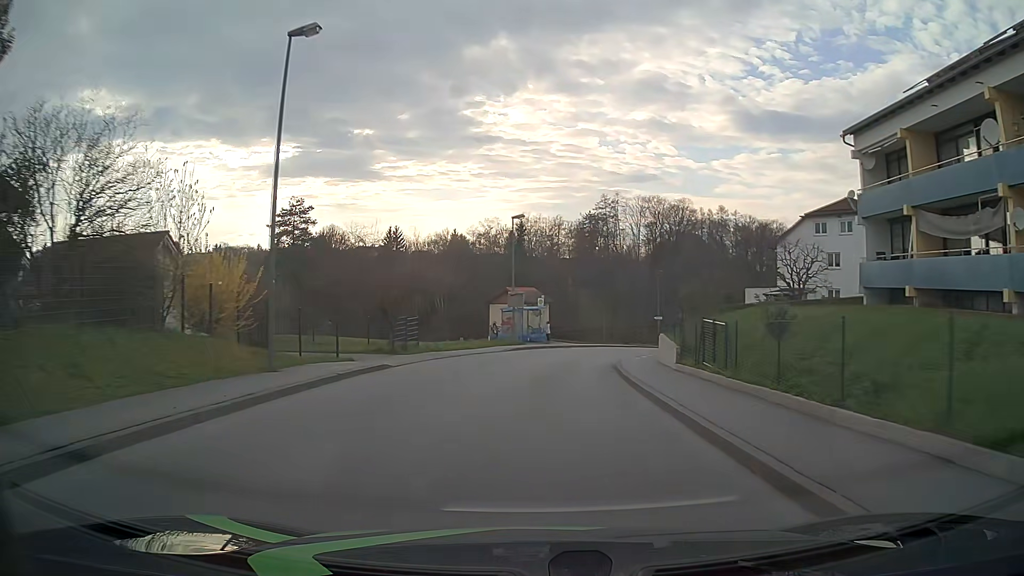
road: unclassified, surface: asphalt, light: Day
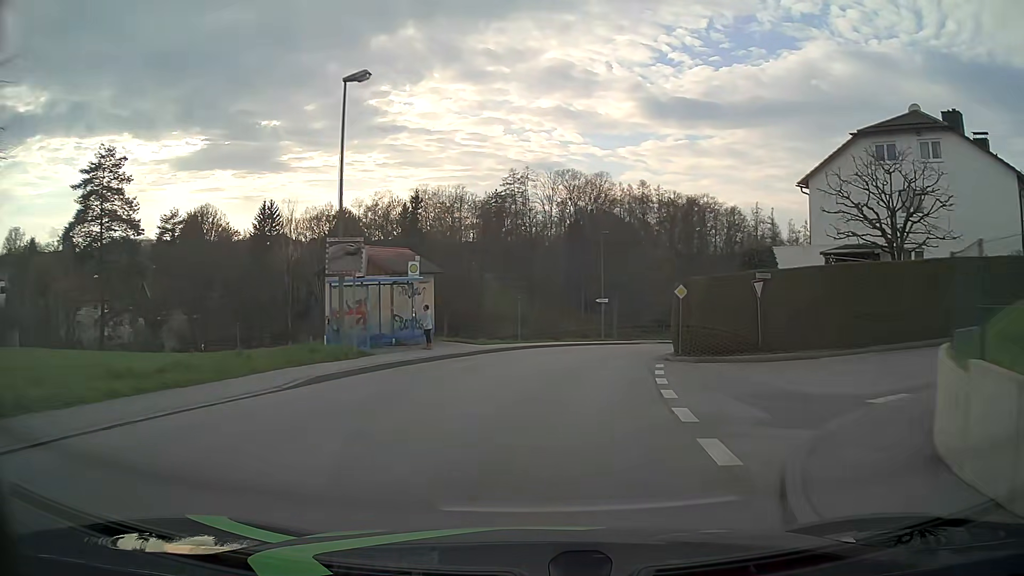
(+1.0, +22.9) m; +8°
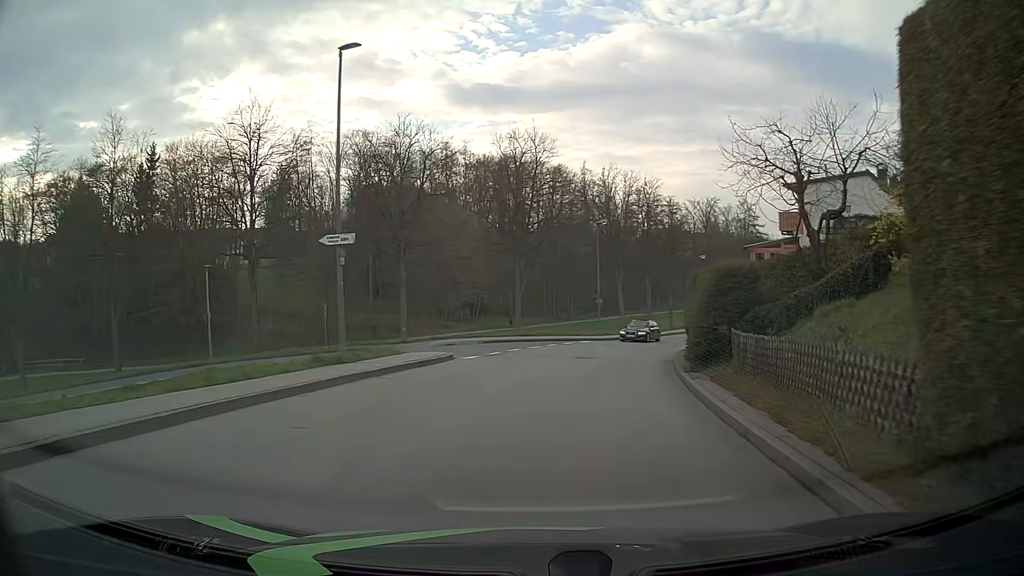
(+4.3, +32.6) m; +16°
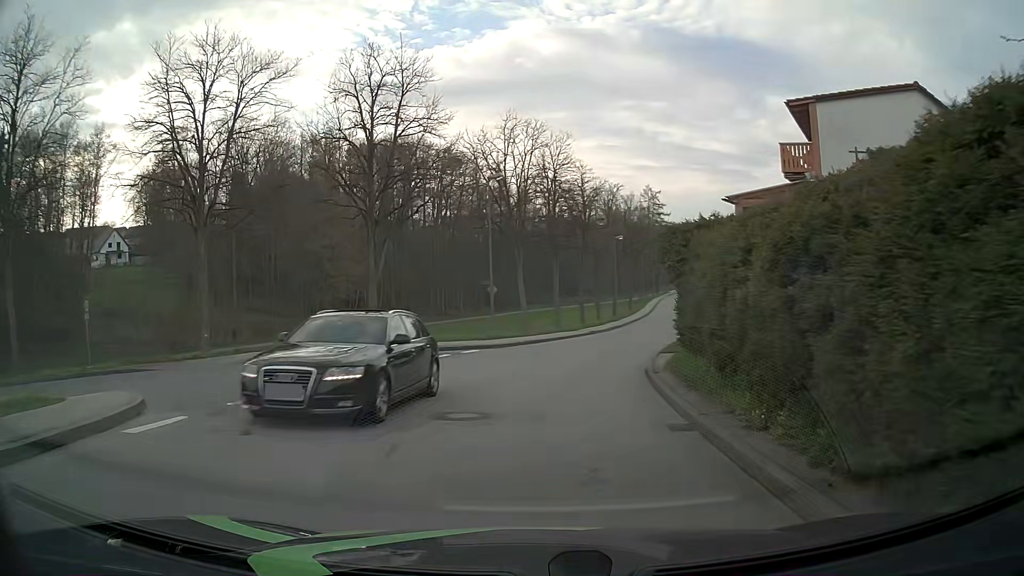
(+1.1, +13.9) m; +10°
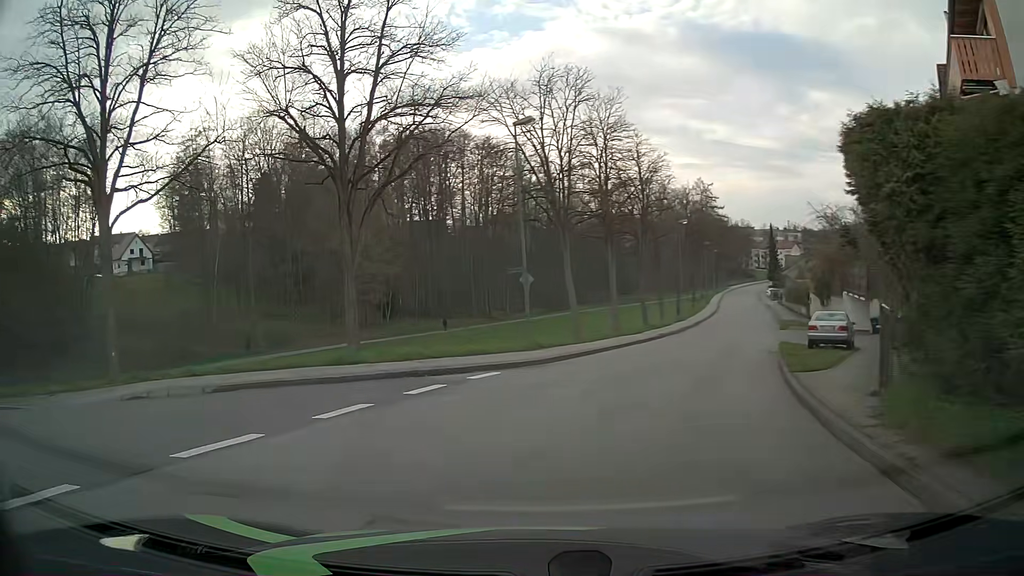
(0.0, +9.5) m; -5°
